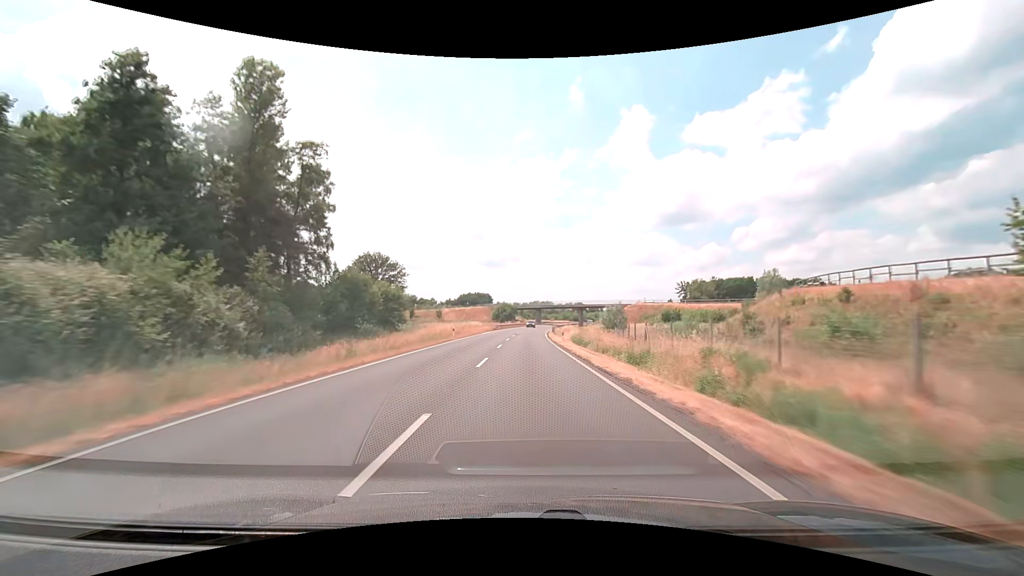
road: secondary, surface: asphalt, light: Day
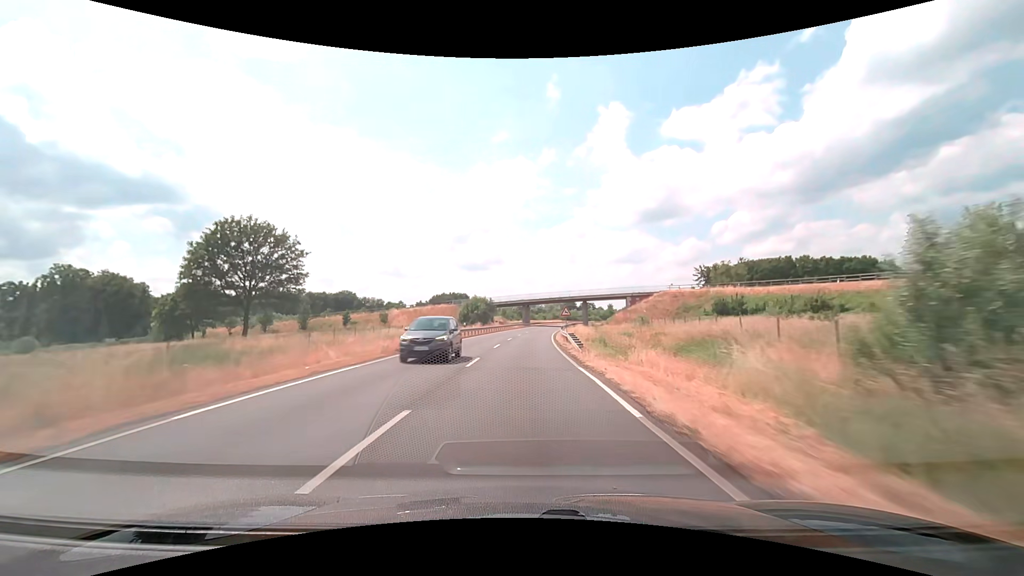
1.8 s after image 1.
(+0.6, +47.5) m; +2°
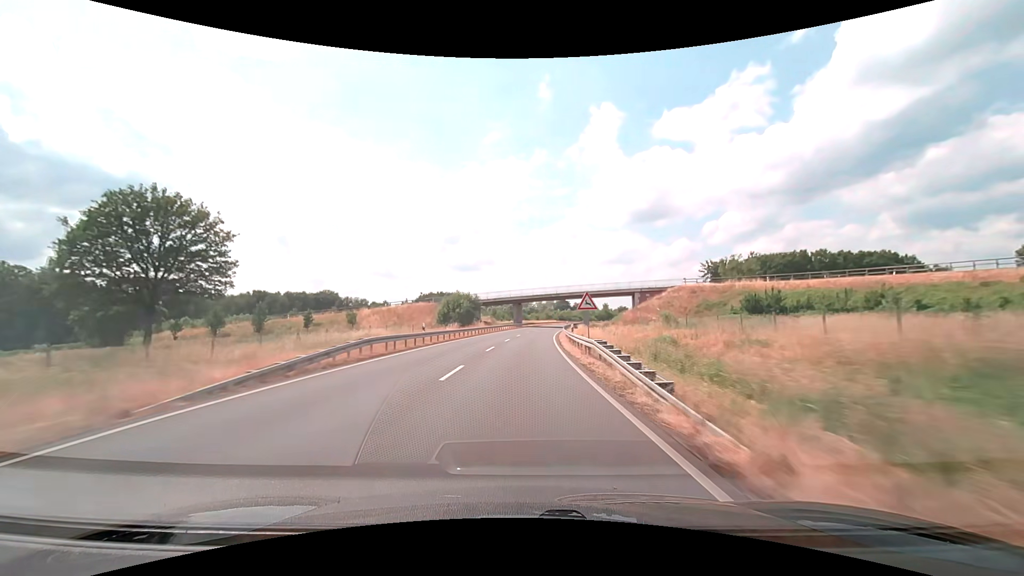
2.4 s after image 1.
(+0.1, +15.8) m; +1°
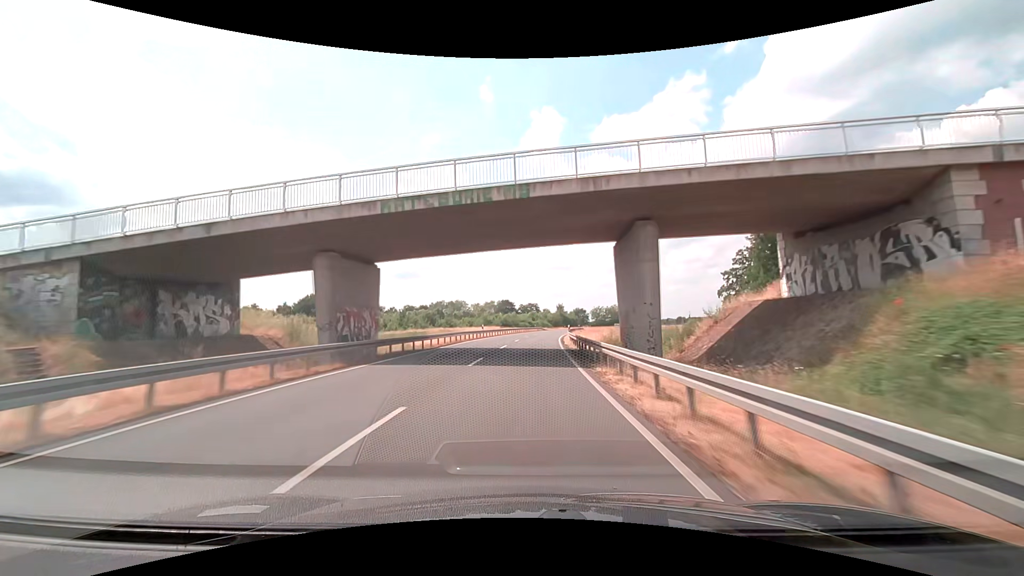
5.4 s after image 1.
(+4.2, +78.7) m; +7°
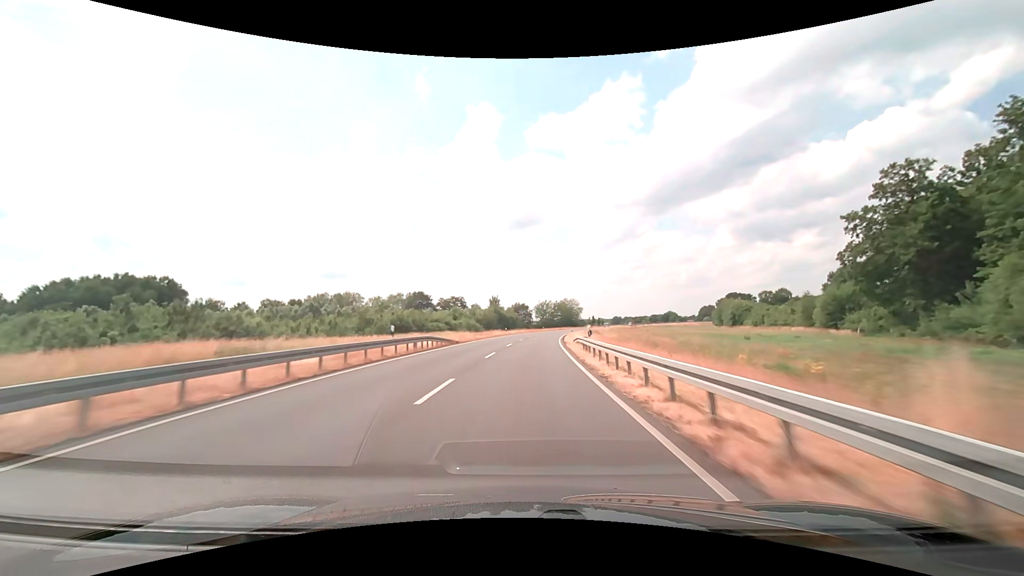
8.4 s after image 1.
(+5.1, +78.7) m; +8°
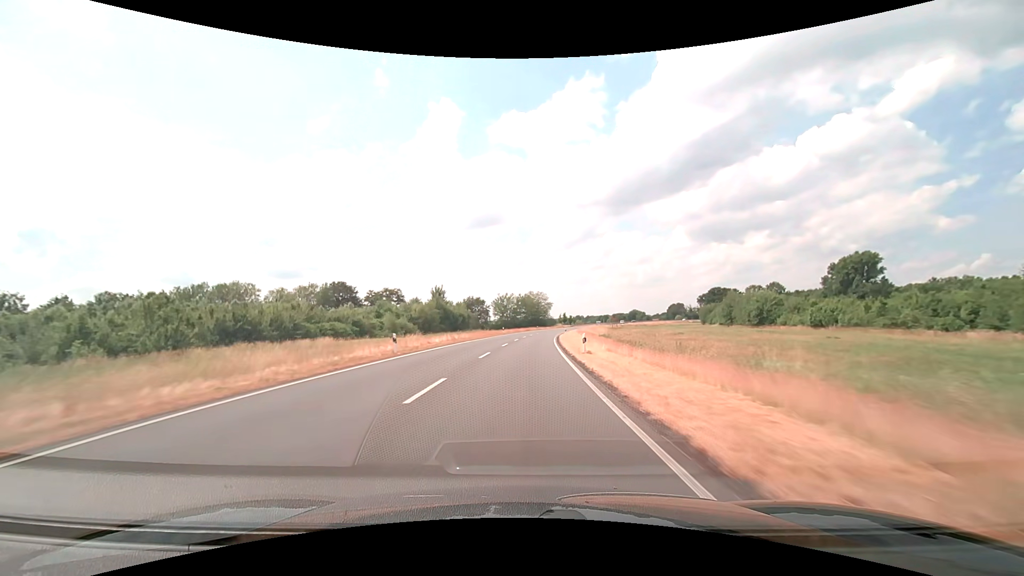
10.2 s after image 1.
(+1.9, +47.4) m; +5°
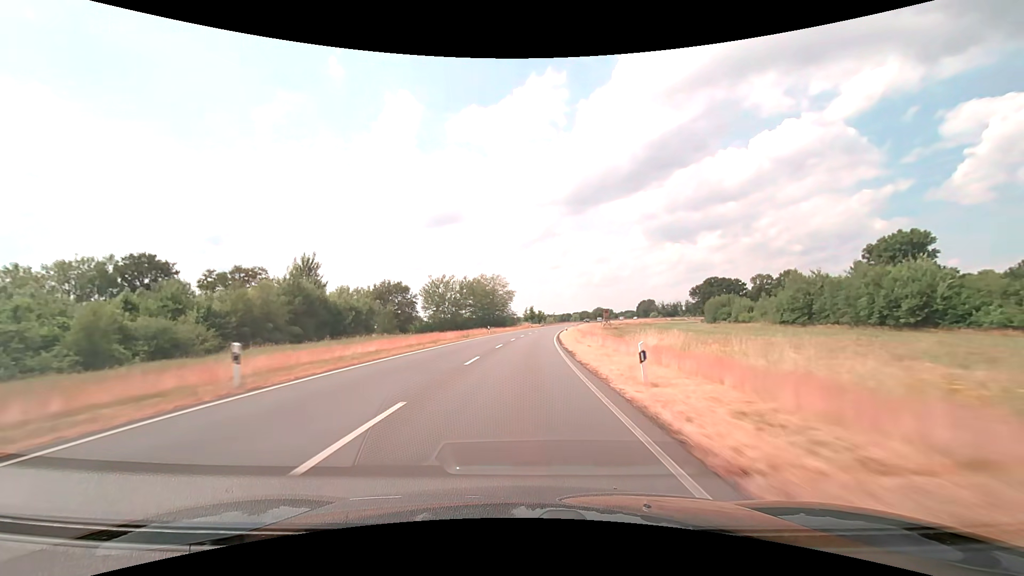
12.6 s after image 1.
(+2.5, +63.4) m; +5°
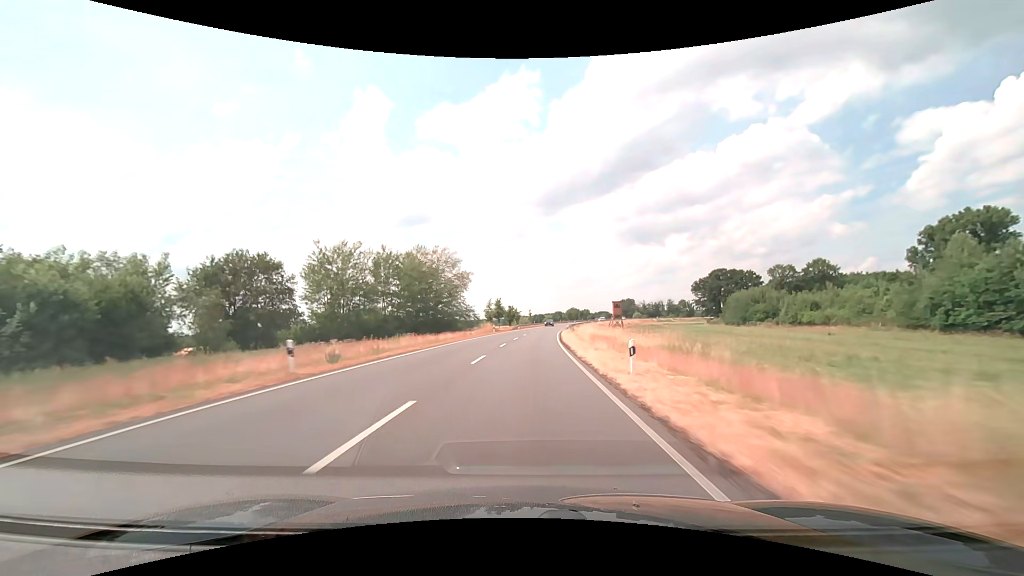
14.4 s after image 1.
(+1.4, +47.5) m; +3°
(0, +10) (0, +20) (+1, +30) (+1, +40) (+2, +50) (+2, +60) (+3, +70) (+4, +80) (+5, +90) (+7, +100) m
